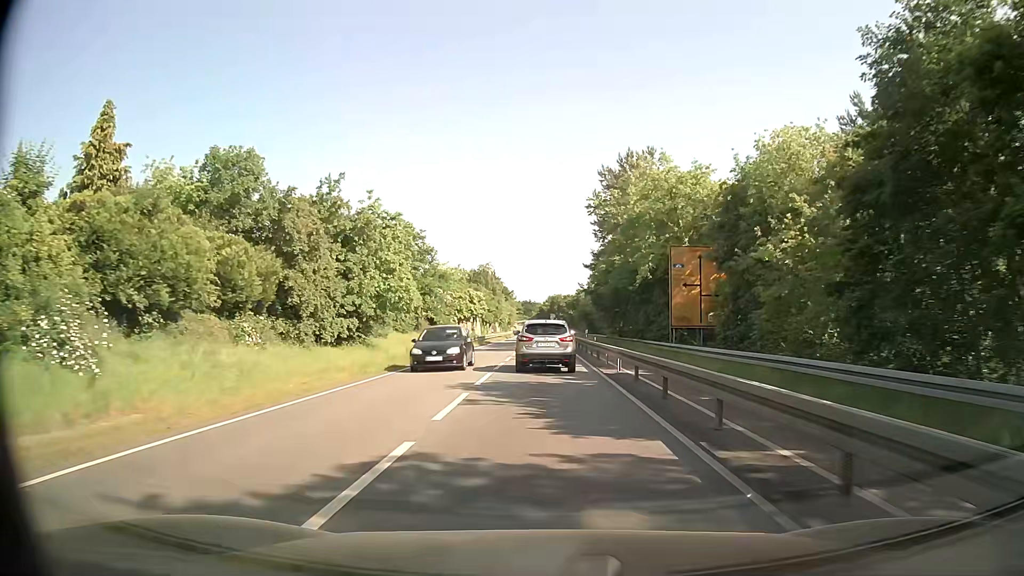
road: tertiary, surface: asphalt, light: Day
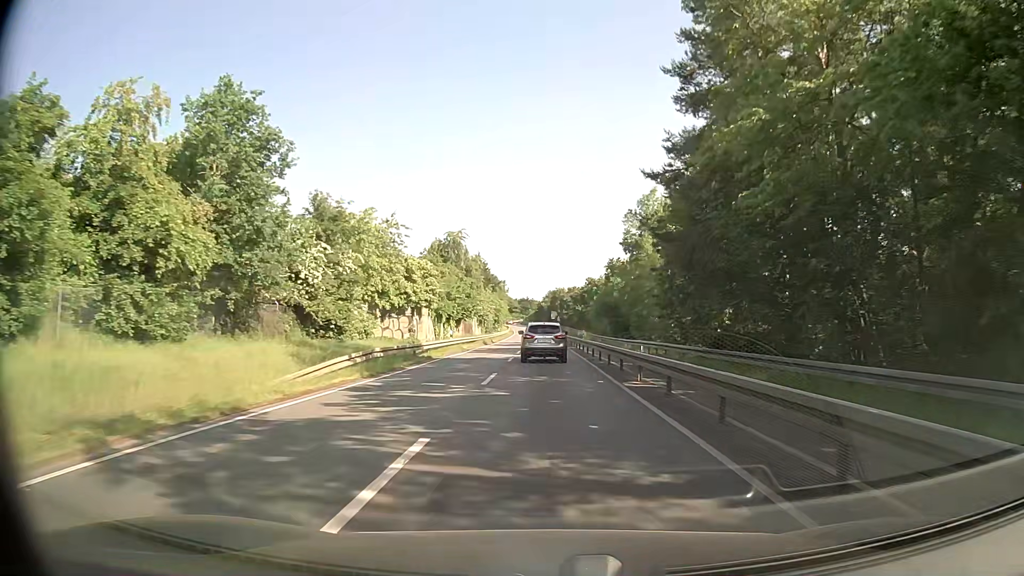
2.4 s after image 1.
(0.0, +35.9) m; 0°
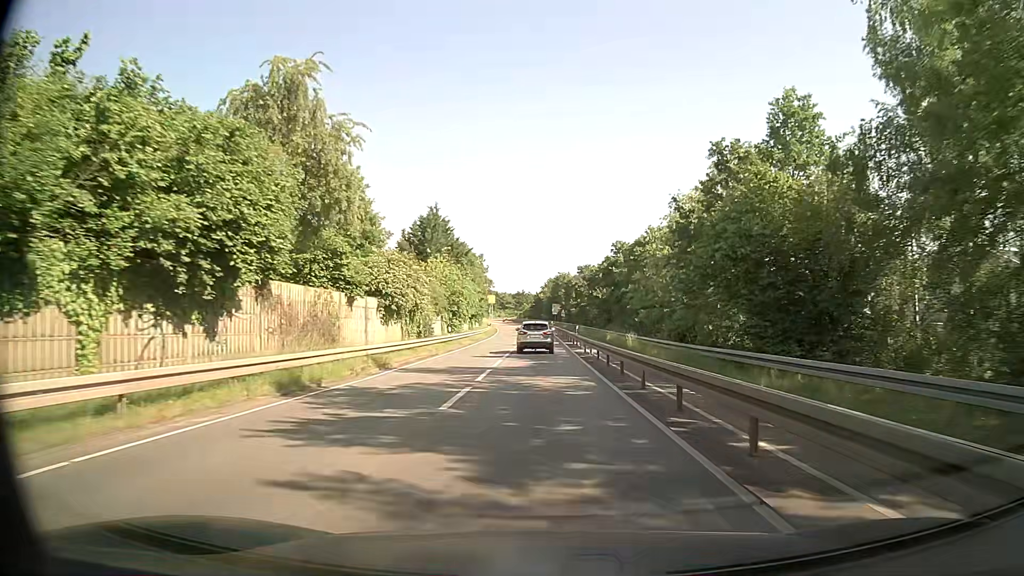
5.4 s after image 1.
(+0.3, +46.6) m; 0°
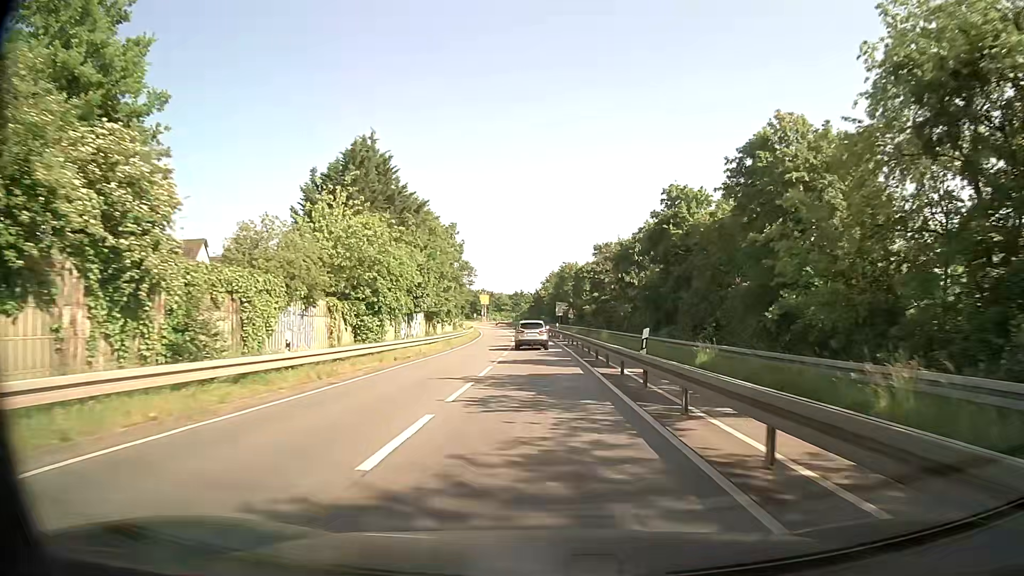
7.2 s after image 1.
(-0.1, +28.9) m; 0°
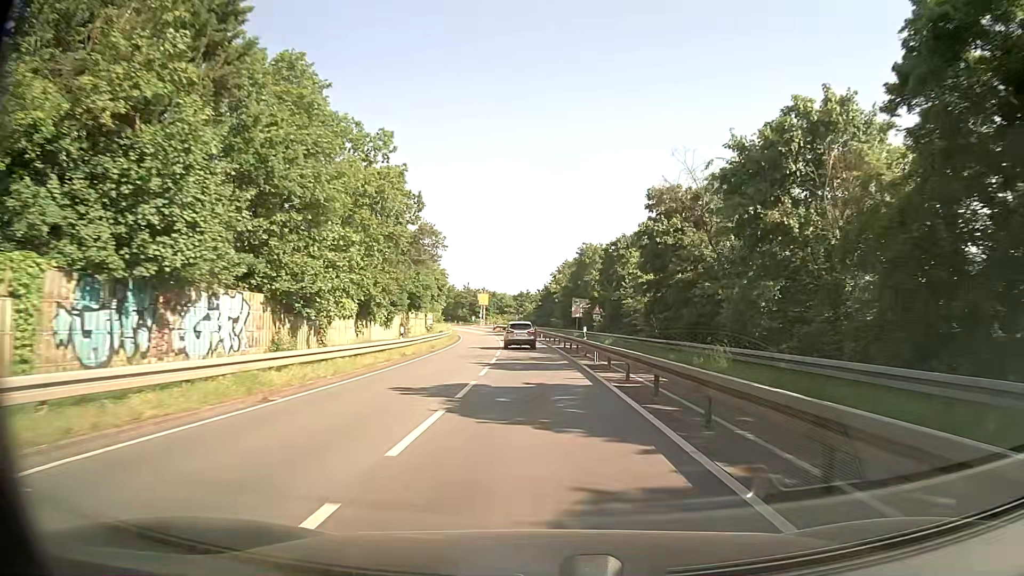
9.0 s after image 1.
(-0.2, +29.4) m; 0°
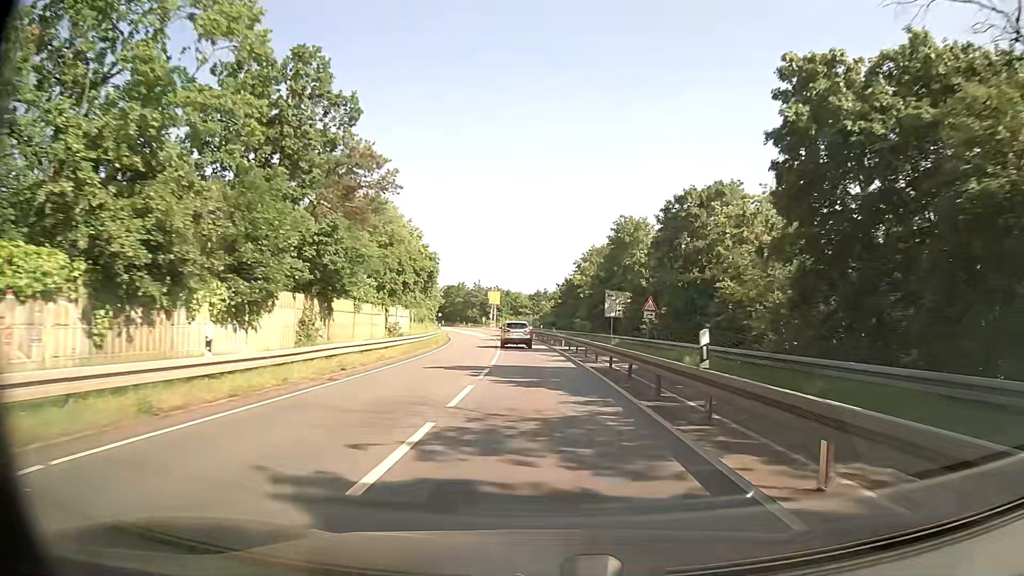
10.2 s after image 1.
(-0.3, +19.7) m; -3°
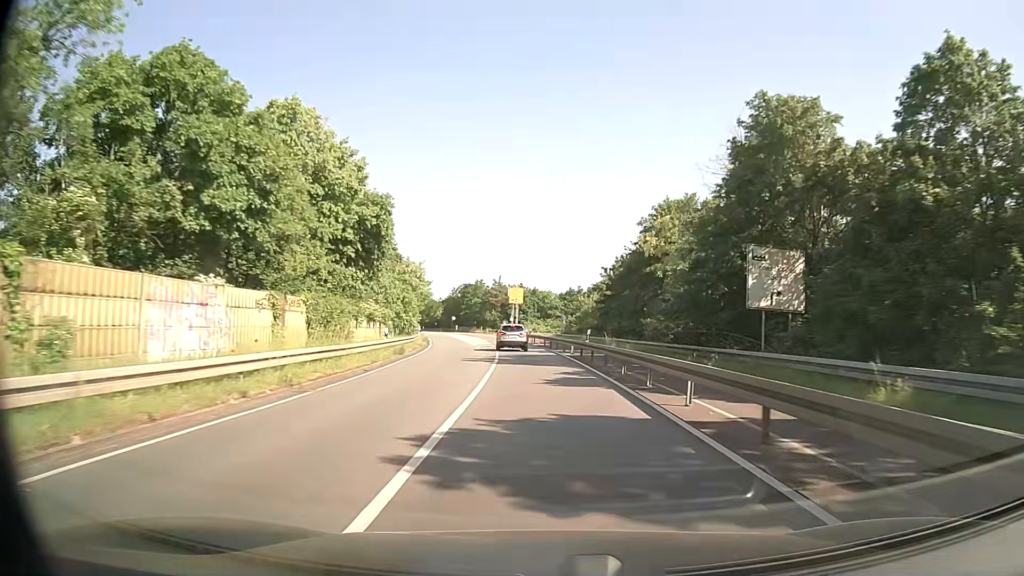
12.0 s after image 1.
(-0.3, +29.7) m; -2°
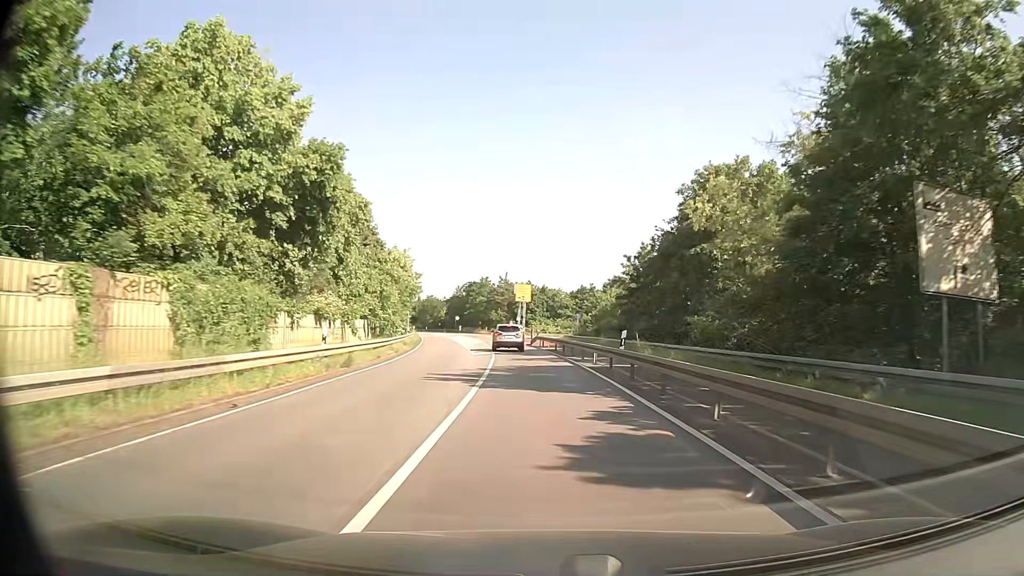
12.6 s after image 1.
(0.0, +9.9) m; 0°
(0, +10) (0, +20) (-1, +30) (-1, +40) (-2, +50) (-4, +60) (-5, +70) (-6, +80) (-8, +90) (-10, +99) m
